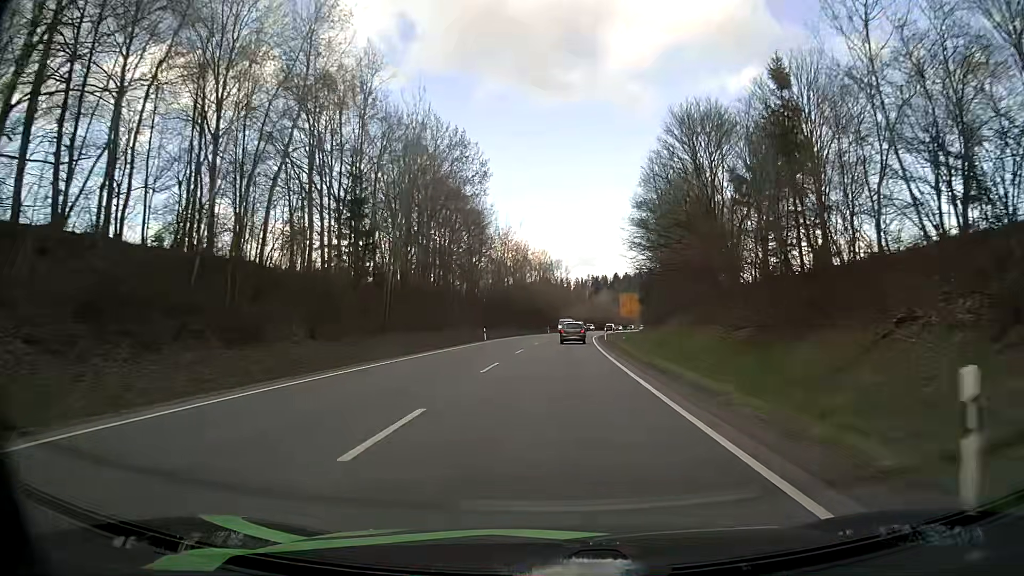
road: primary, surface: asphalt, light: Day
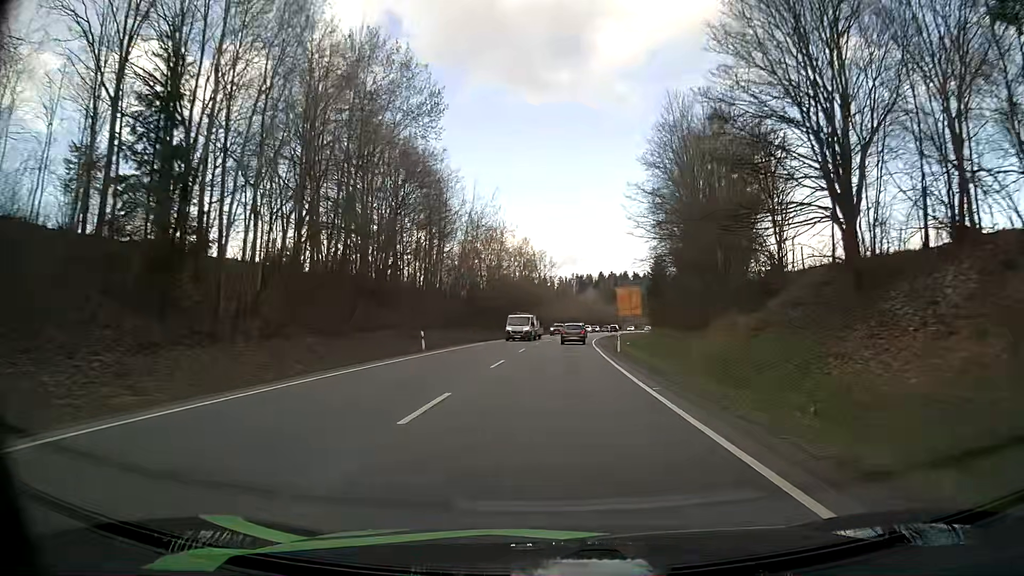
(+0.2, +21.6) m; +1°
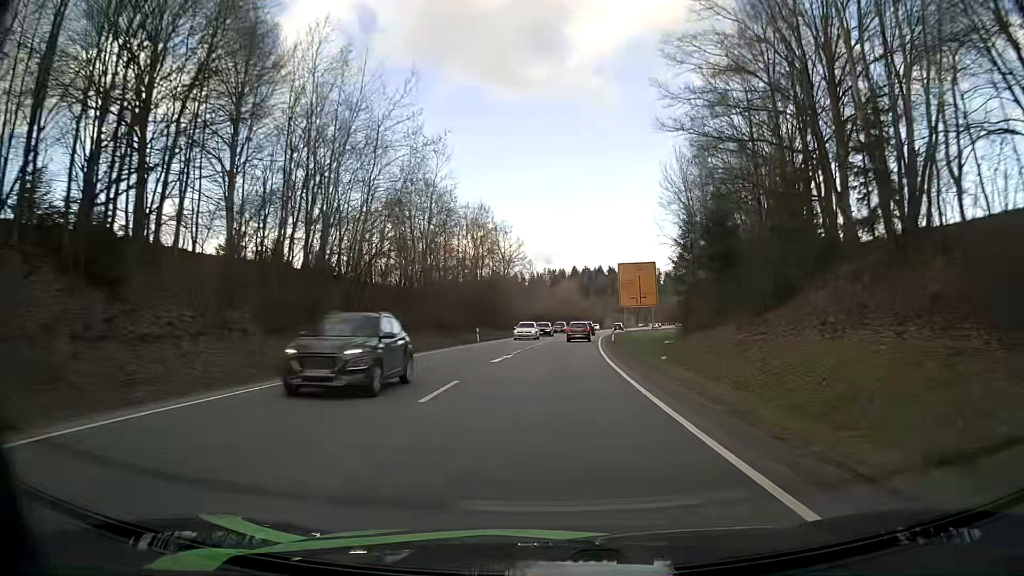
(+0.7, +33.9) m; +3°
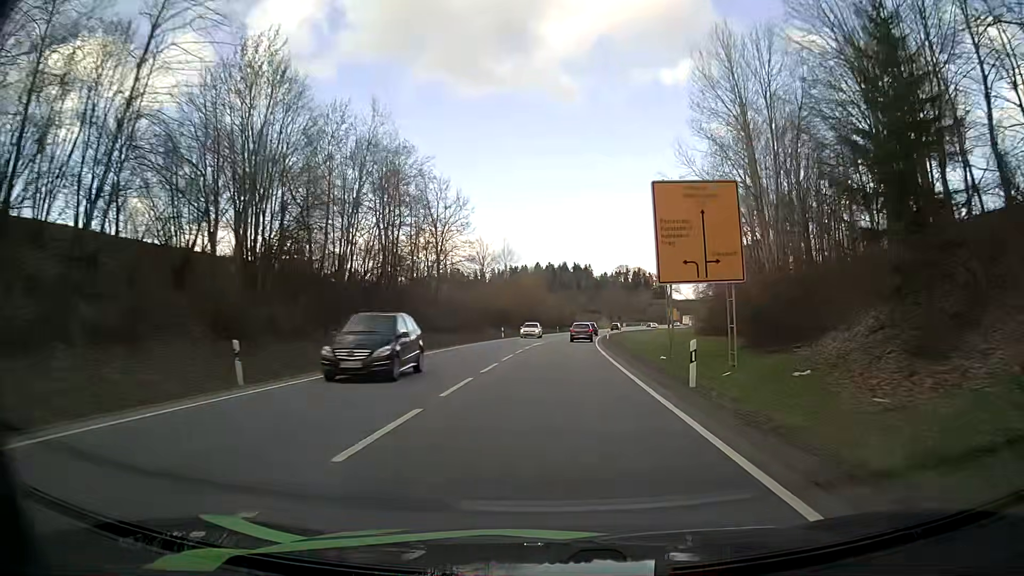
(+0.7, +35.6) m; +3°
(0, +10) (0, +20) (+1, +30) (+1, +40) (+2, +50) (+3, +60) (+4, +70) (+5, +80) (+6, +90) (+7, +100) m
